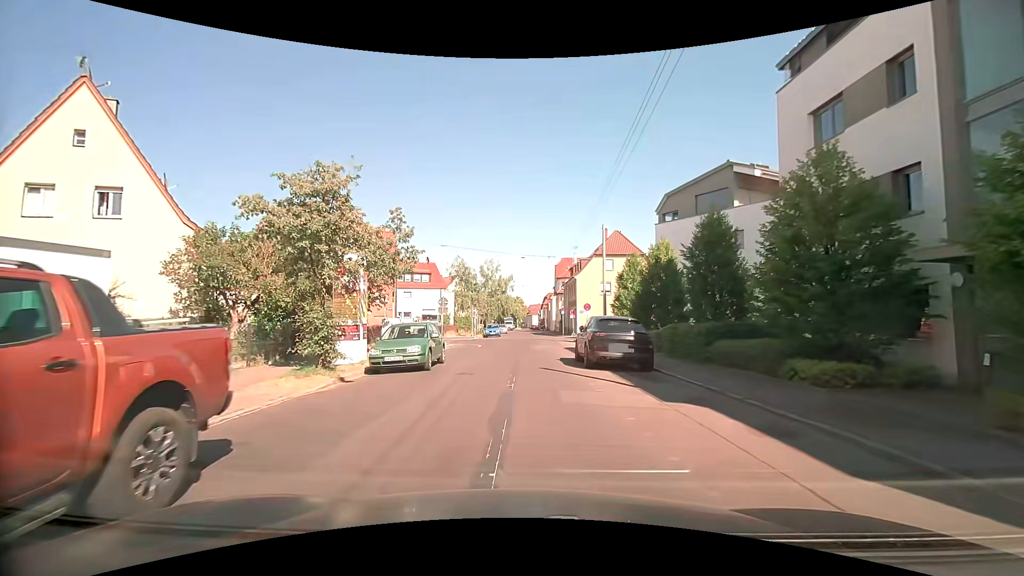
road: residential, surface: asphalt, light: Day
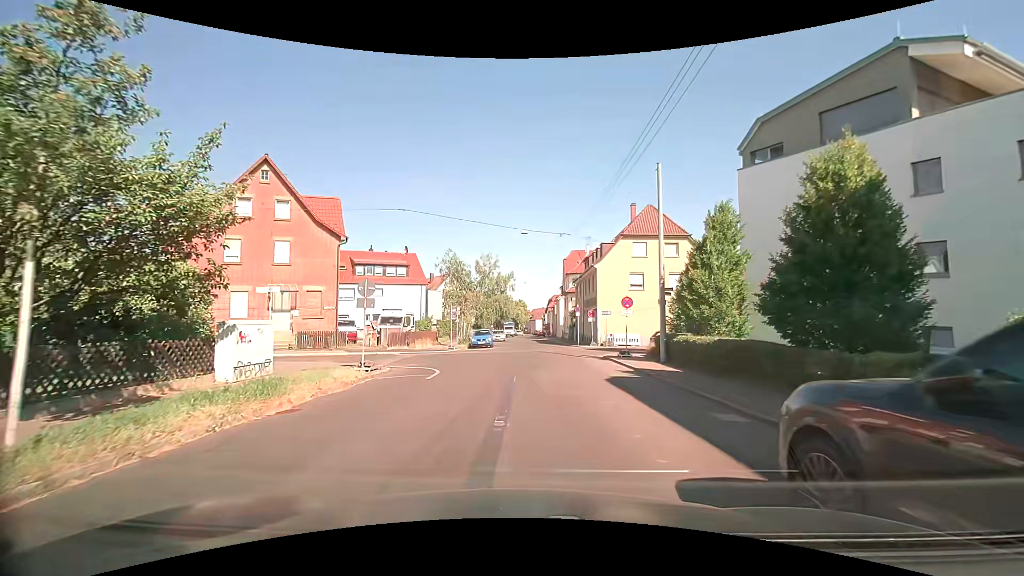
(0.0, +15.0) m; 0°
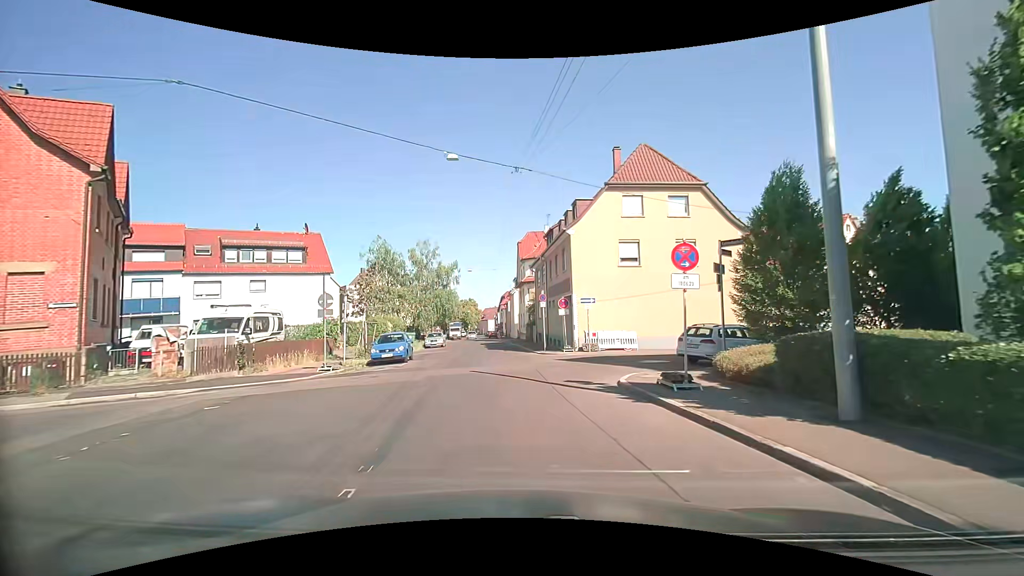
(+0.3, +14.8) m; +5°
